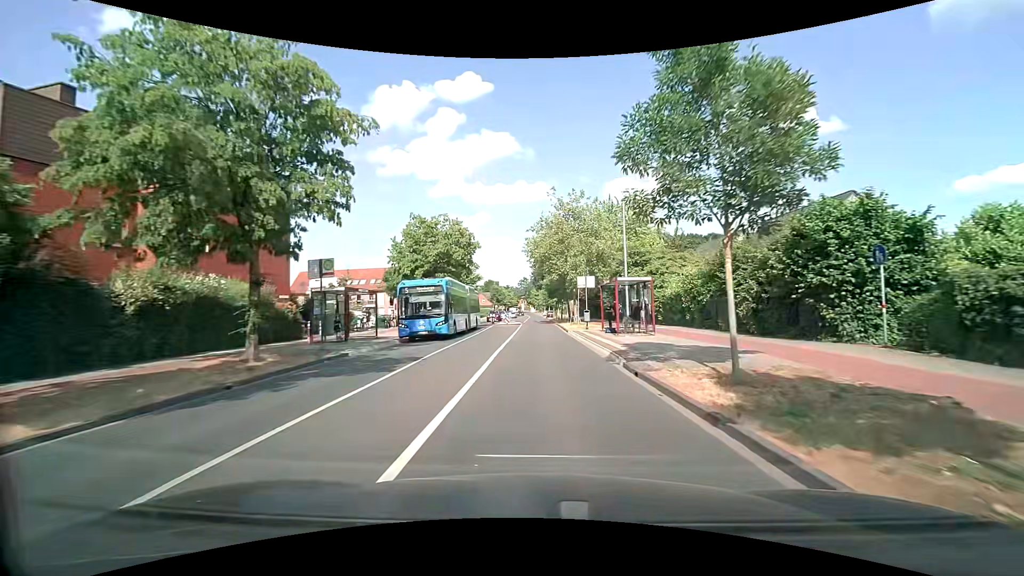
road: tertiary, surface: asphalt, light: Day
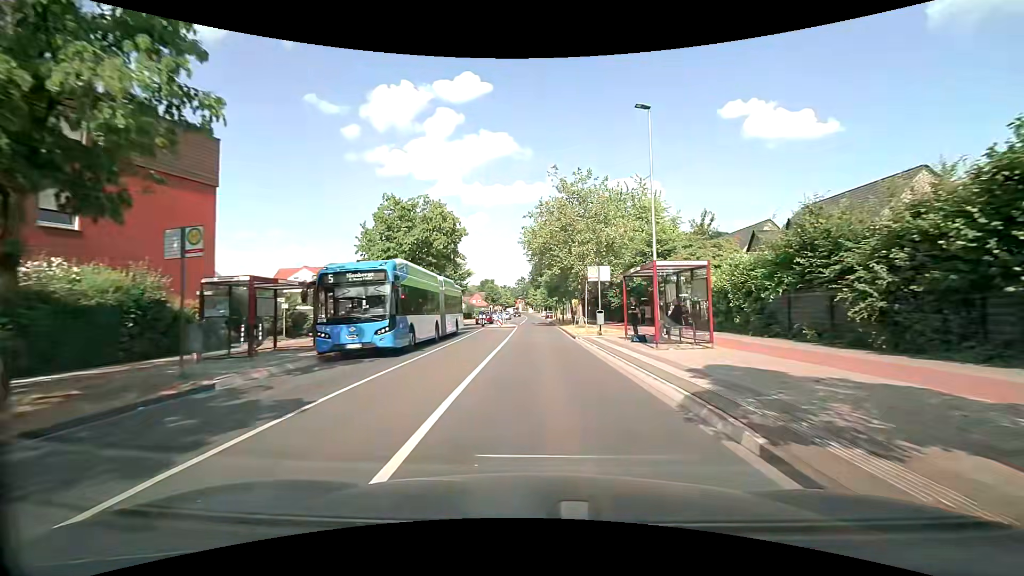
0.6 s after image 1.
(0.0, +7.4) m; 0°
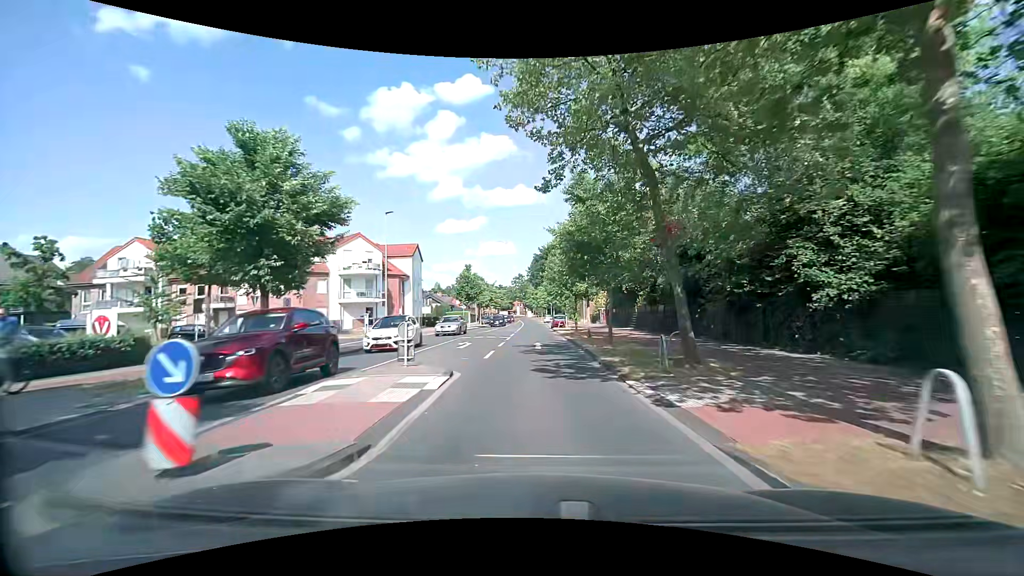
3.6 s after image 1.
(+0.5, +36.4) m; 0°
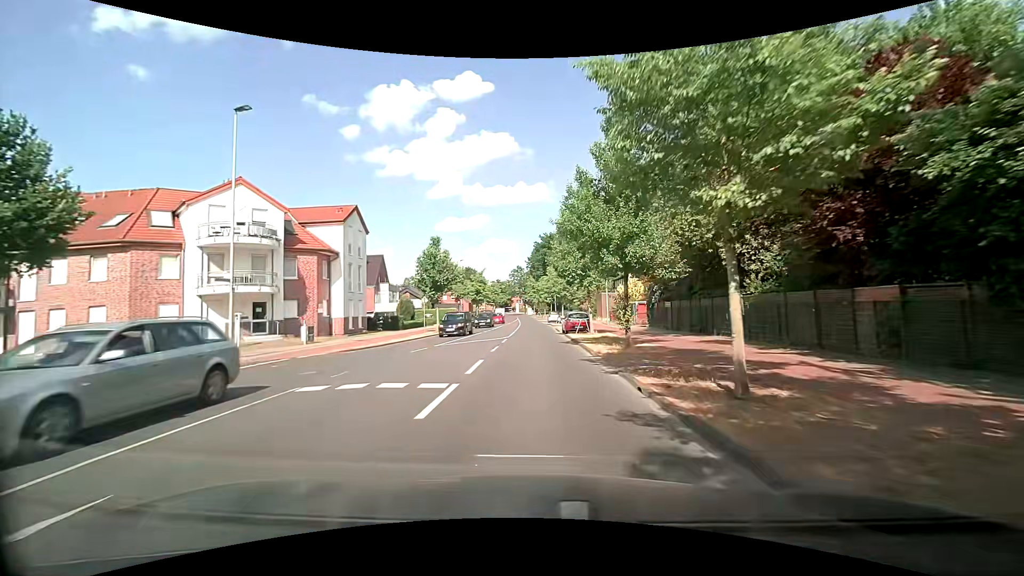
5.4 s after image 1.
(+0.1, +21.3) m; 0°
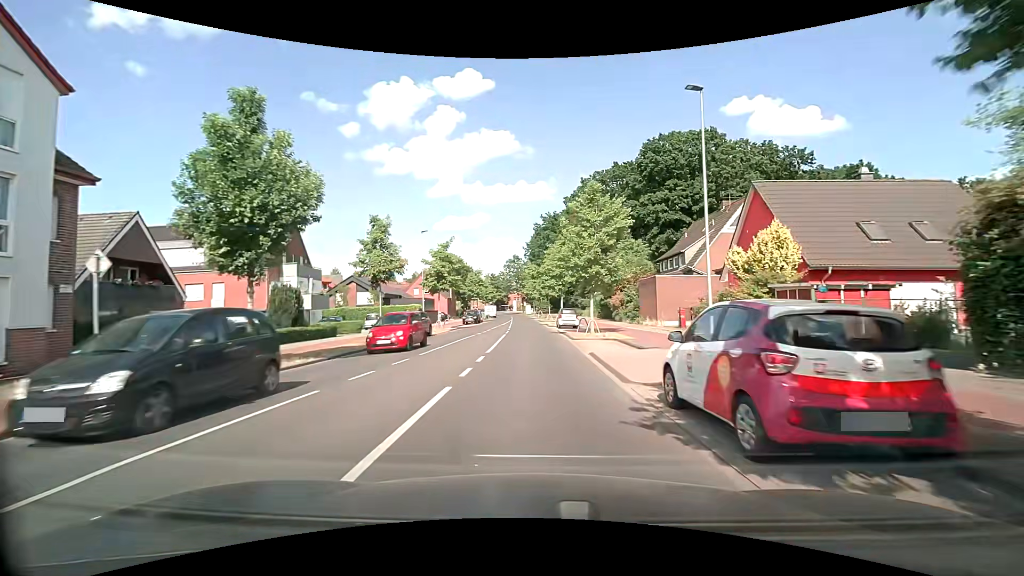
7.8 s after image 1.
(+0.2, +28.0) m; 0°
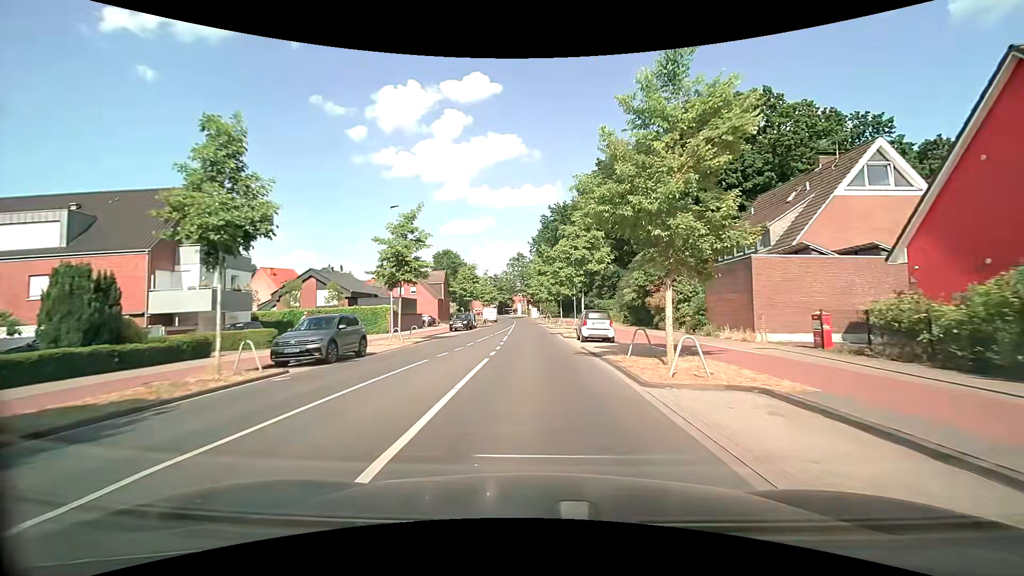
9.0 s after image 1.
(+0.1, +14.0) m; 0°
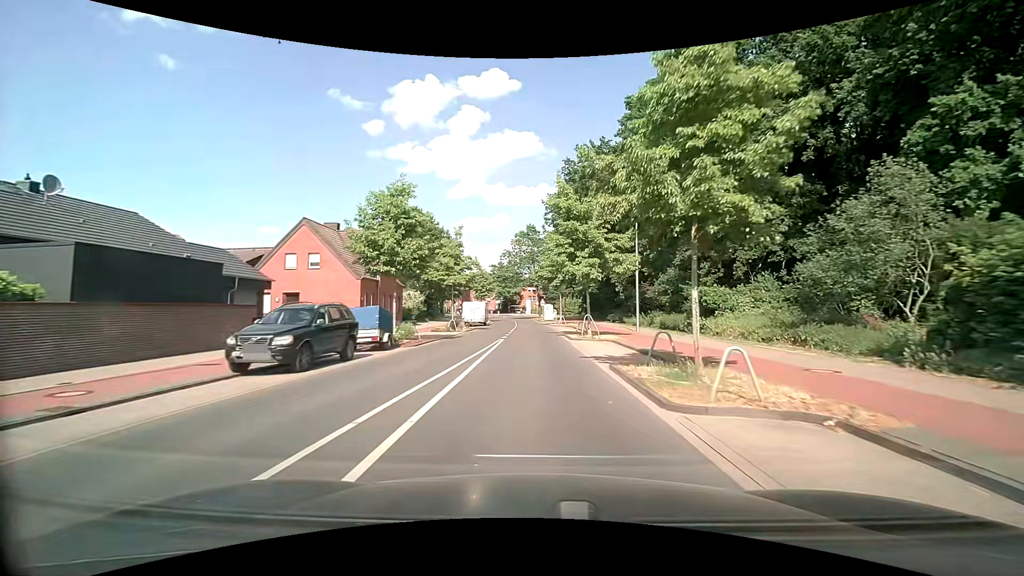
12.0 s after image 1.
(-0.2, +36.7) m; -2°
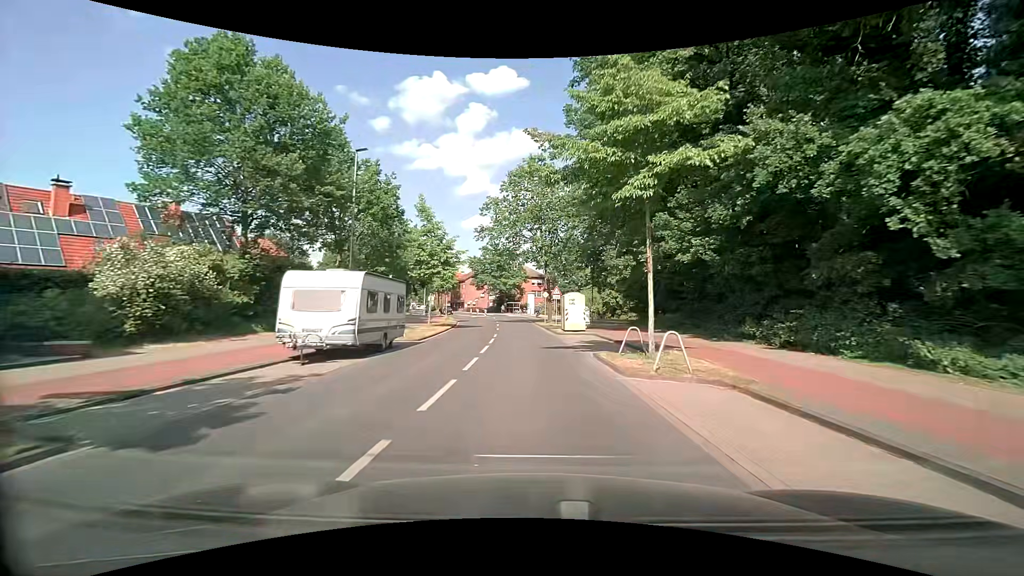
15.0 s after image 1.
(+0.1, +37.9) m; 0°
(0, +10) (0, +20) (-1, +30) (-1, +40) (-1, +50) (-2, +60) (-3, +70) (-5, +80) (-7, +89) (-10, +99) m
